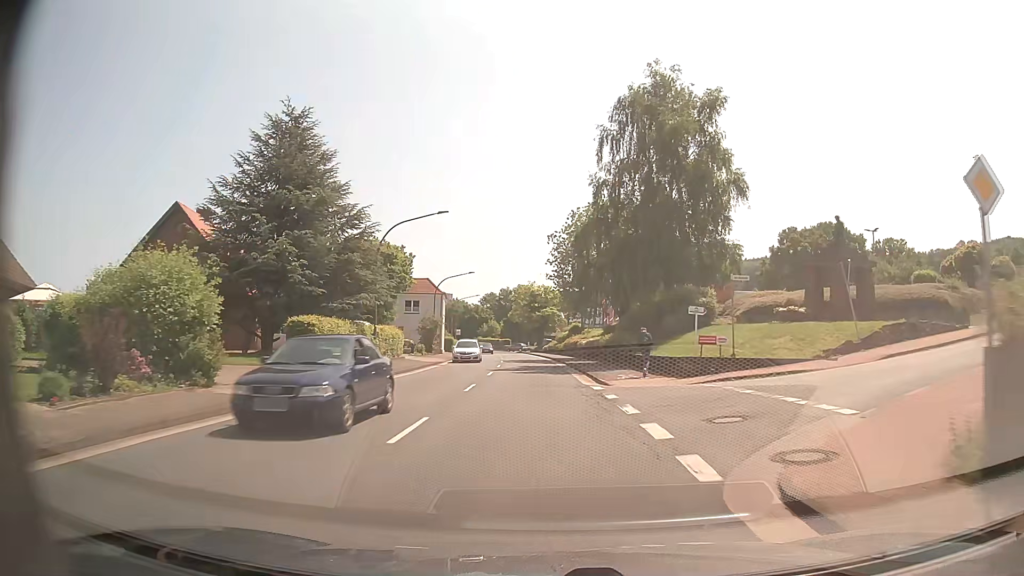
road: primary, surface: asphalt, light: Day
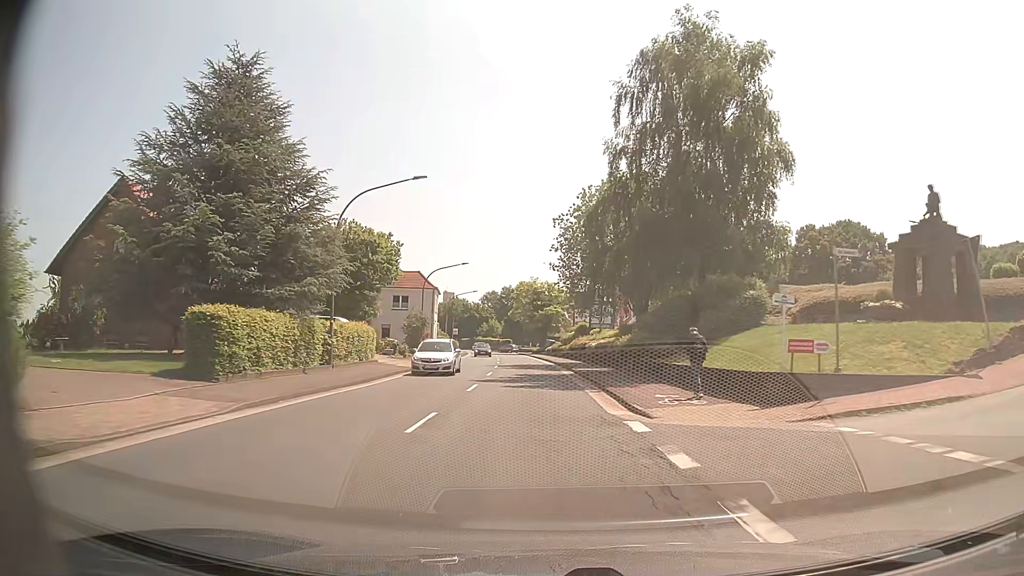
(0.0, +7.8) m; -1°
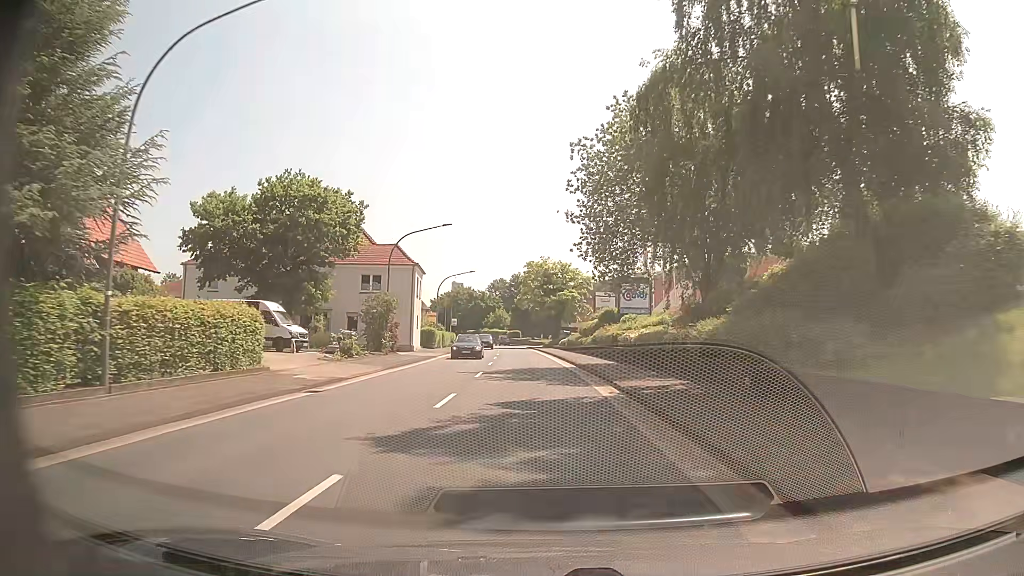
(0.0, +15.6) m; 0°
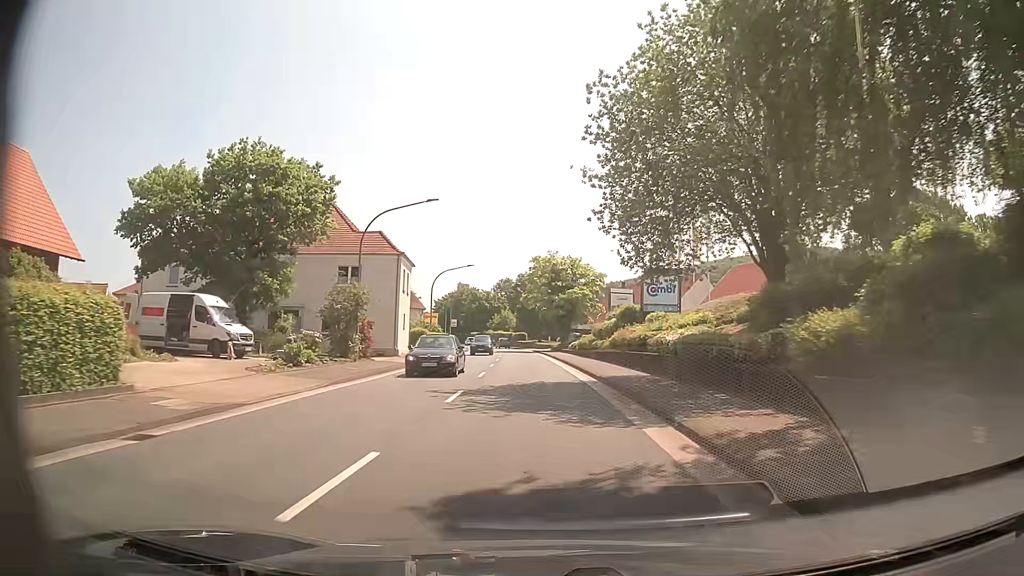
(-0.1, +7.8) m; -1°
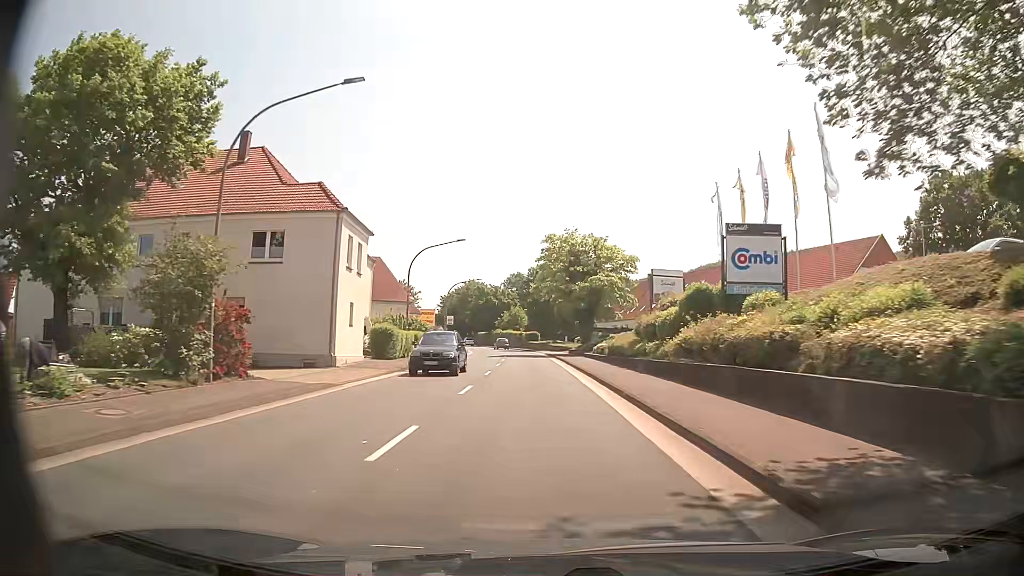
(-0.2, +15.7) m; -1°
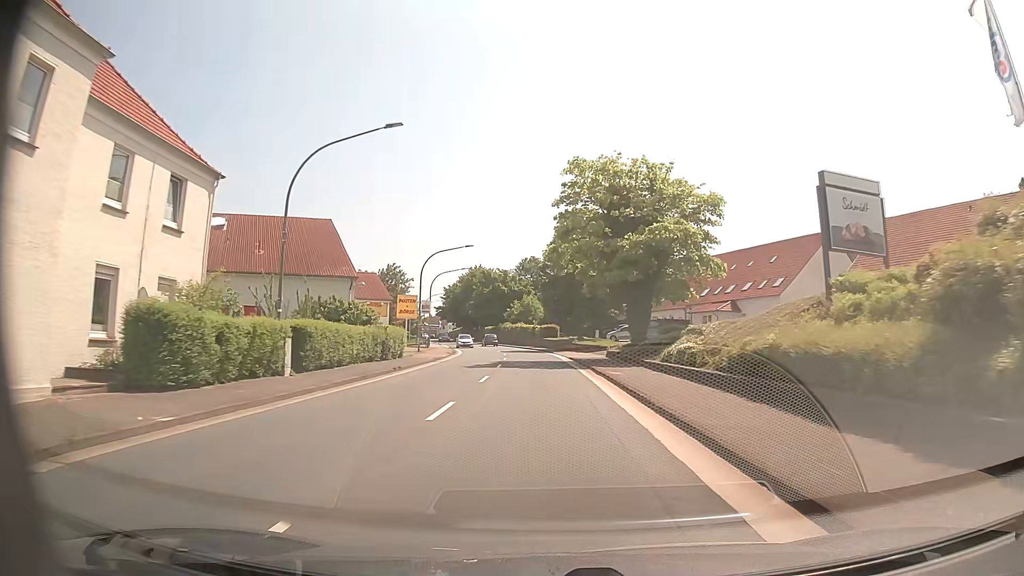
(-0.4, +24.0) m; -2°
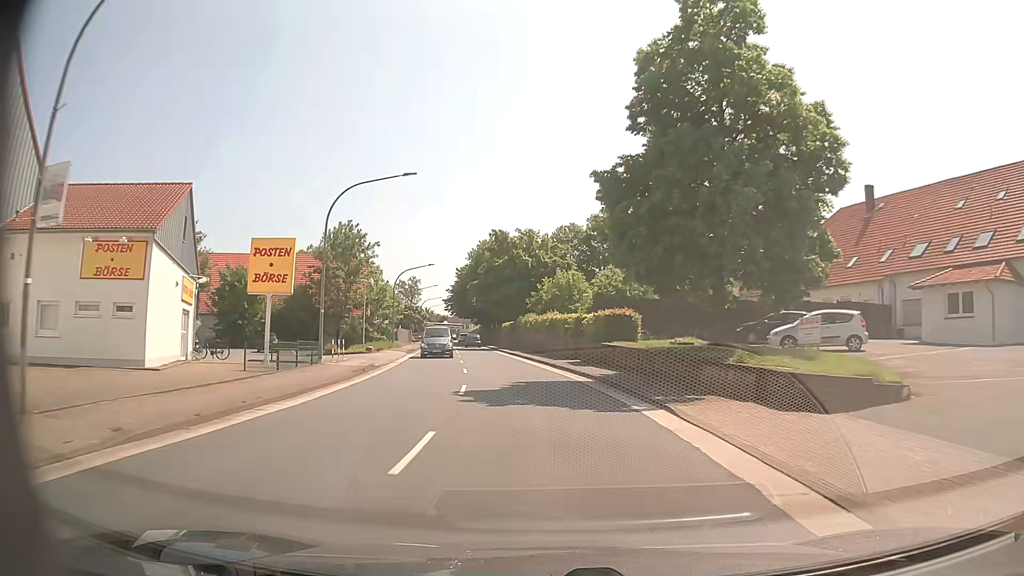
(-0.8, +40.9) m; -3°
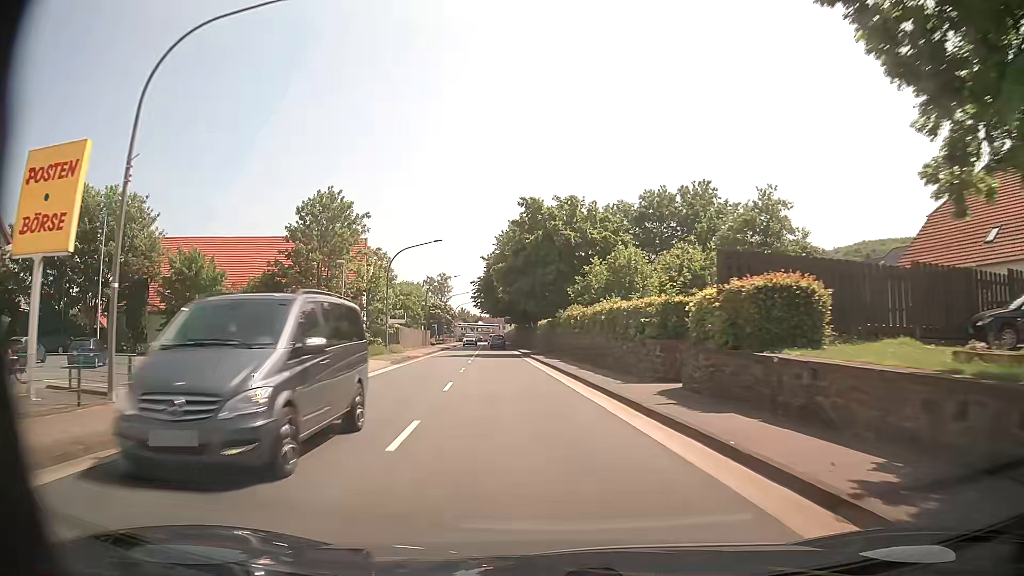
(-0.4, +16.4) m; -4°
(0, +10) (-1, +20) (-1, +30) (-2, +40) (-3, +50) (-4, +60) (-5, +70) (-6, +80) (-7, +90) (-7, +100) m
